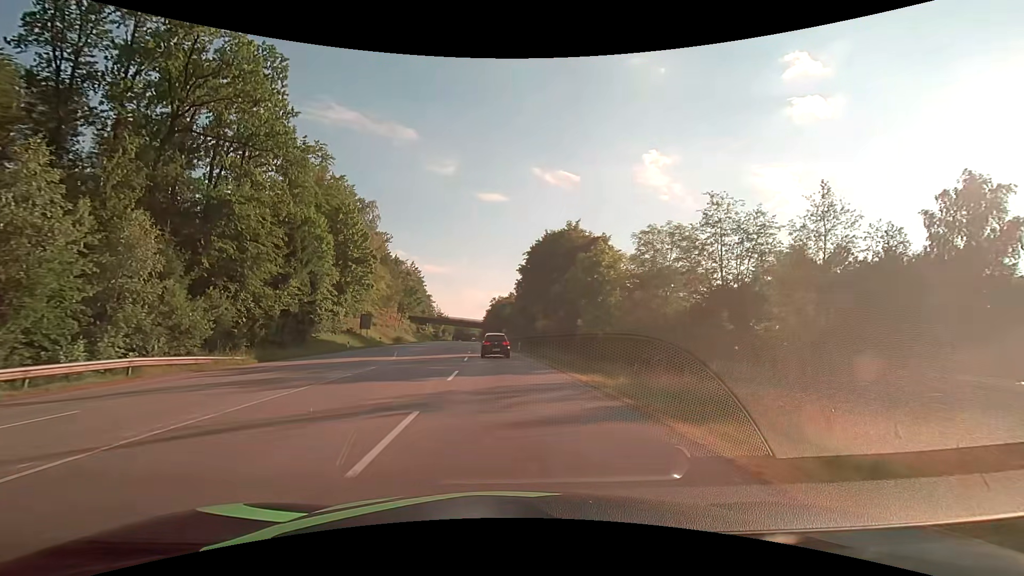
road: secondary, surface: asphalt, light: Day
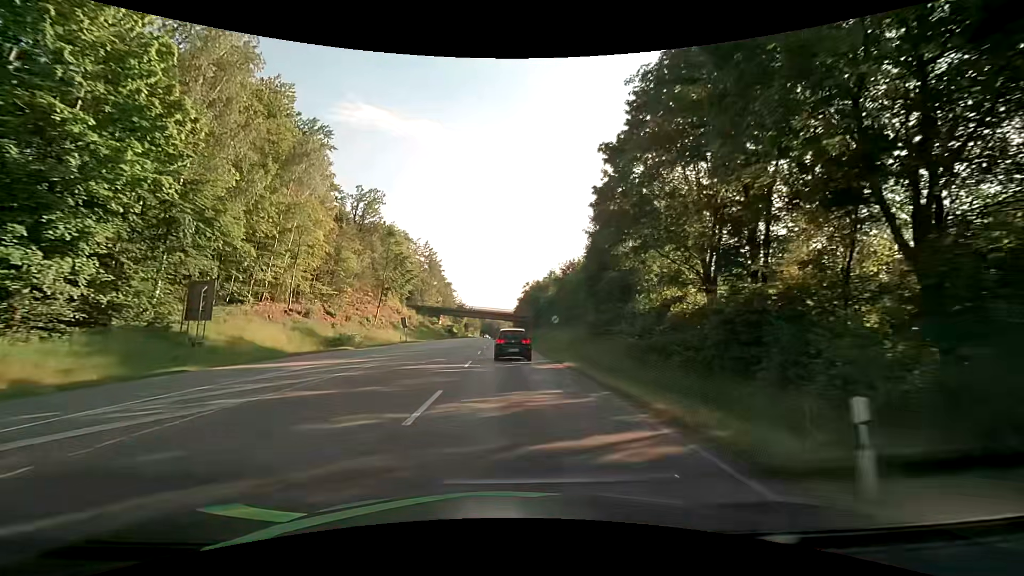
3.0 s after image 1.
(-1.9, +44.4) m; -4°
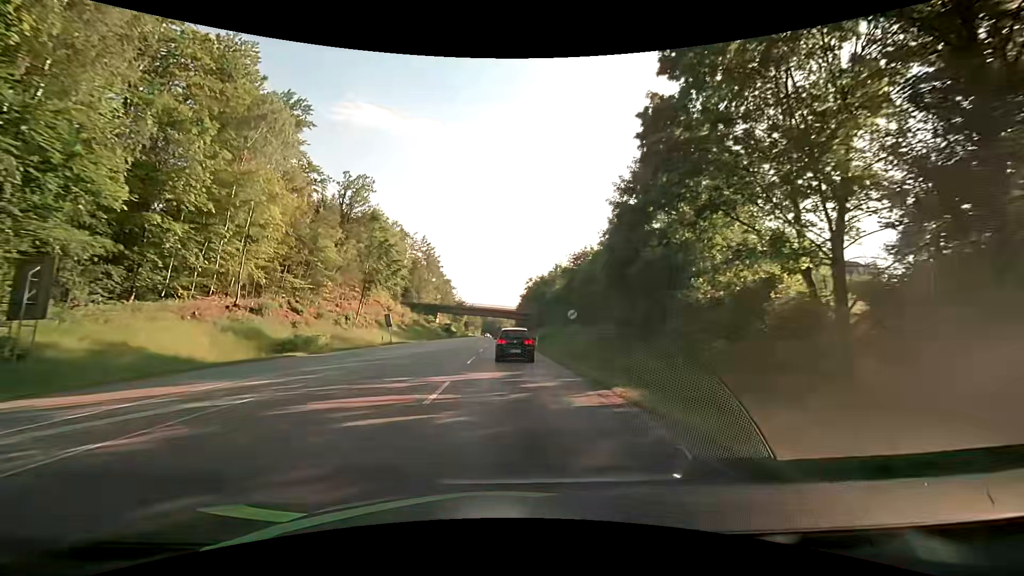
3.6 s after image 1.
(0.0, +9.5) m; 0°
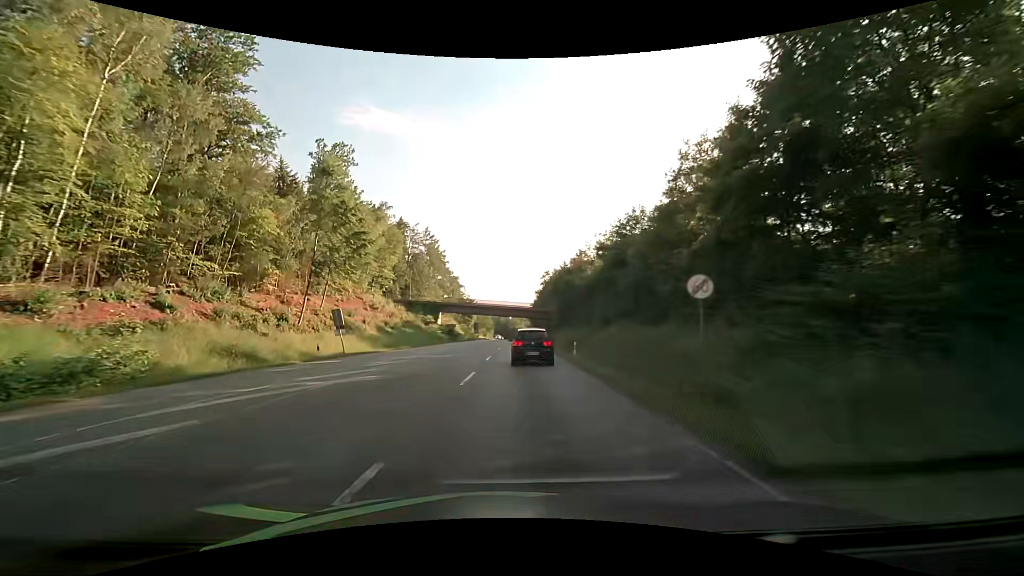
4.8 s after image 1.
(-0.2, +19.7) m; -2°
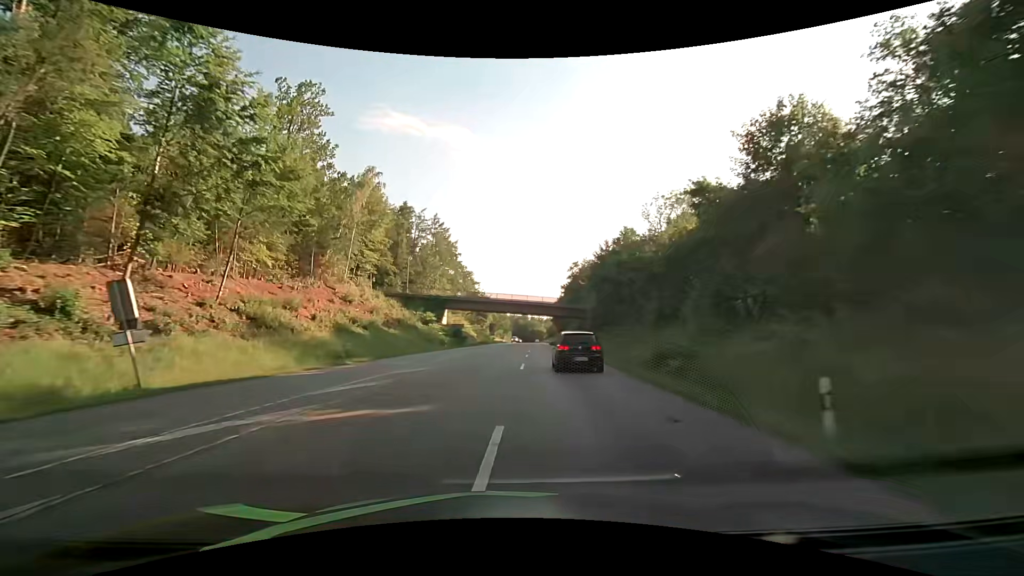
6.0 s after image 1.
(-0.5, +21.4) m; -3°
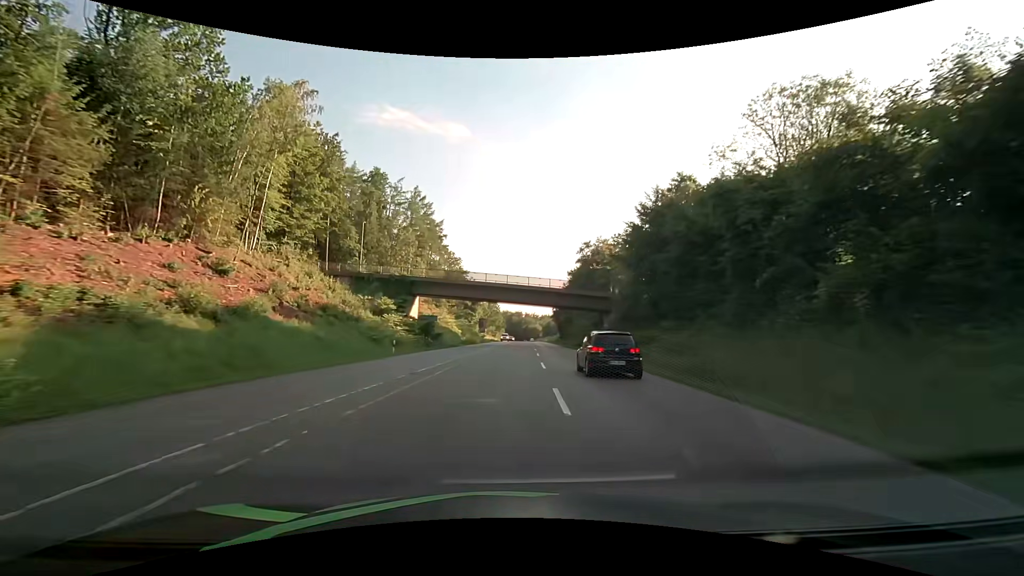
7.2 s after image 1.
(+0.2, +23.5) m; +1°
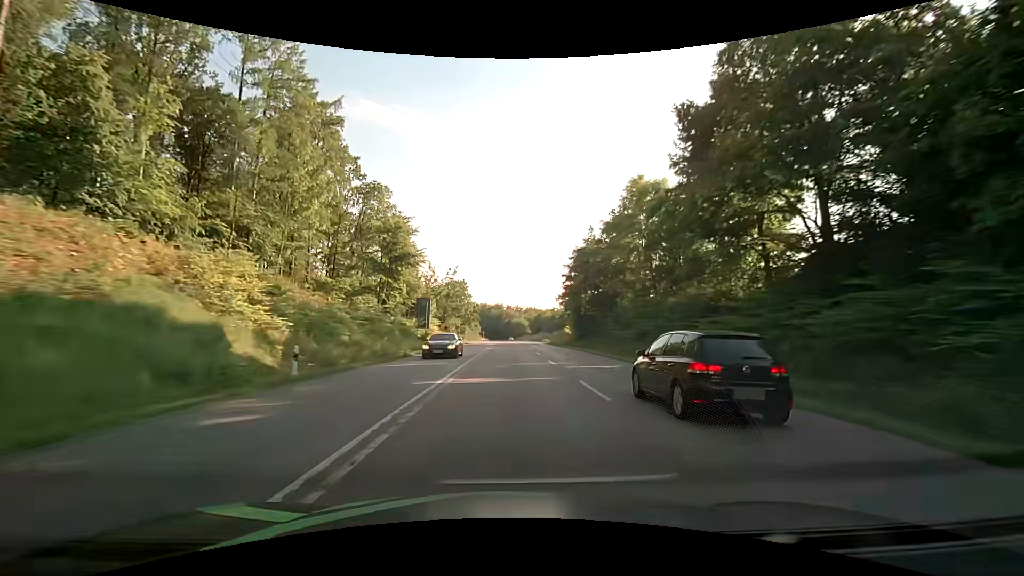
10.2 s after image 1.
(+1.6, +68.0) m; +2°
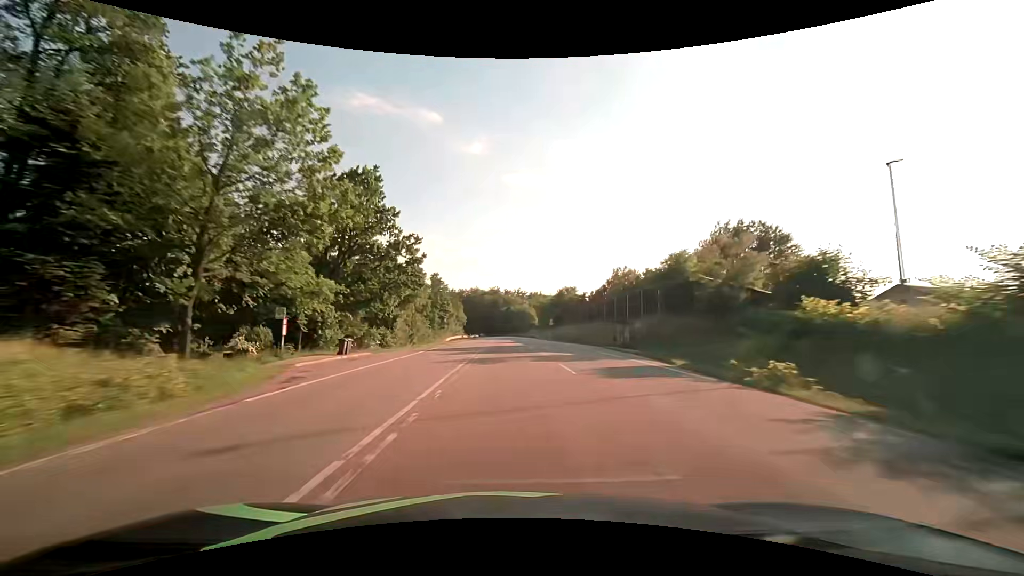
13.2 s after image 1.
(0.0, +80.1) m; +1°
(0, +10) (0, +20) (0, +30) (0, +40) (0, +50) (0, +60) (0, +70) (0, +80) (0, +90) (0, +100) m
